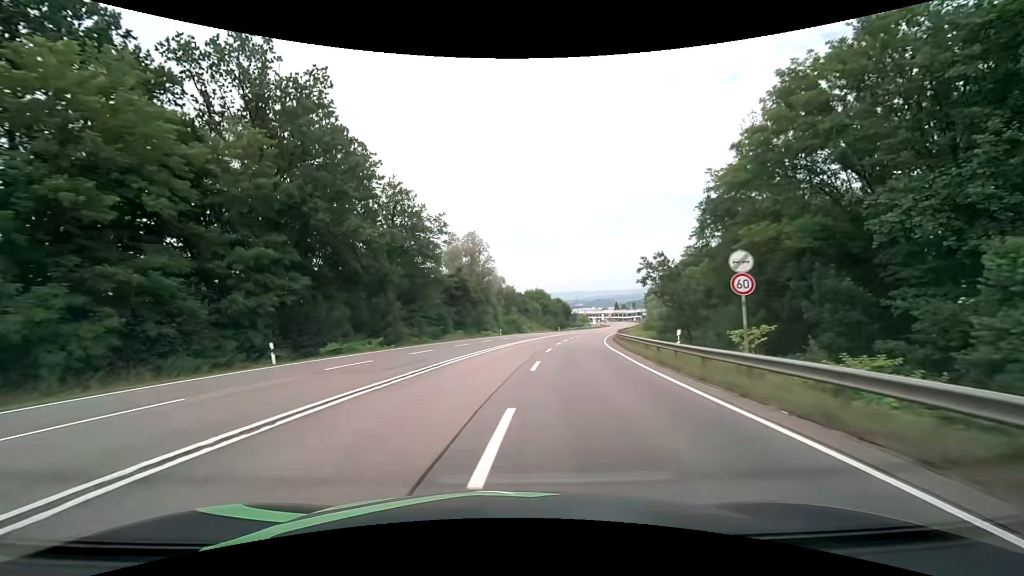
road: secondary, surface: asphalt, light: Day
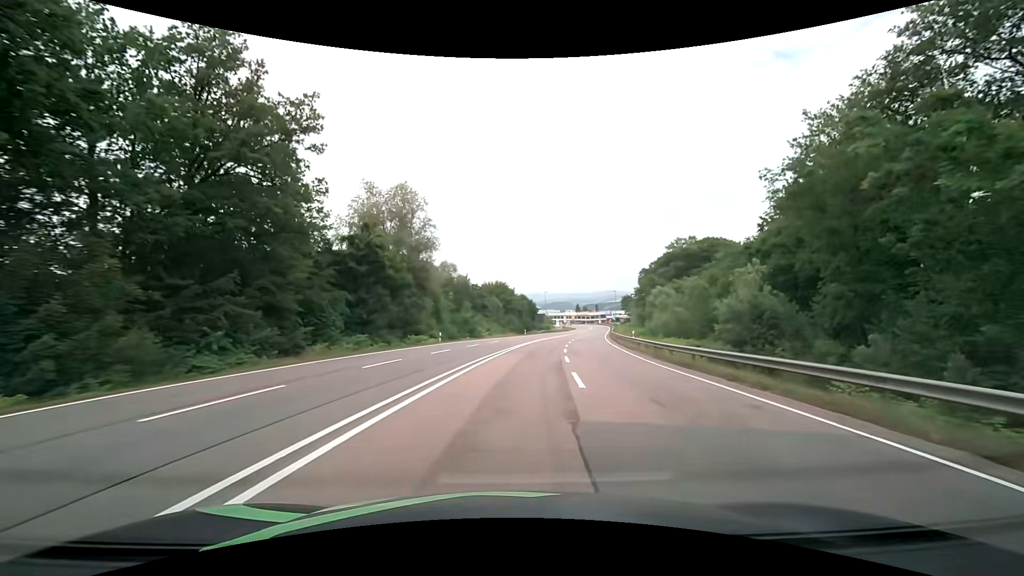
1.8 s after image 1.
(+0.9, +27.3) m; +5°
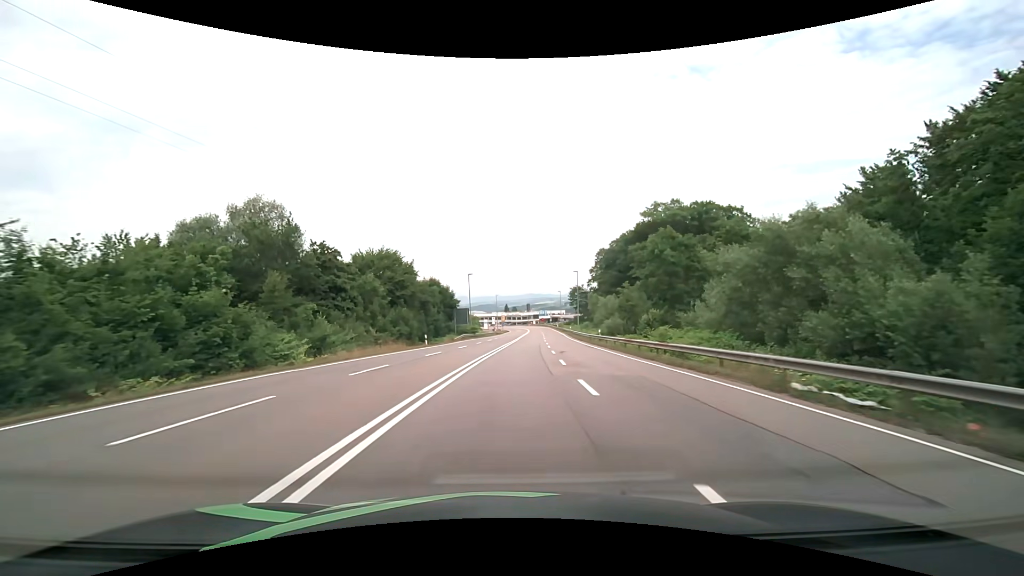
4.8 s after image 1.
(+3.9, +45.4) m; +9°
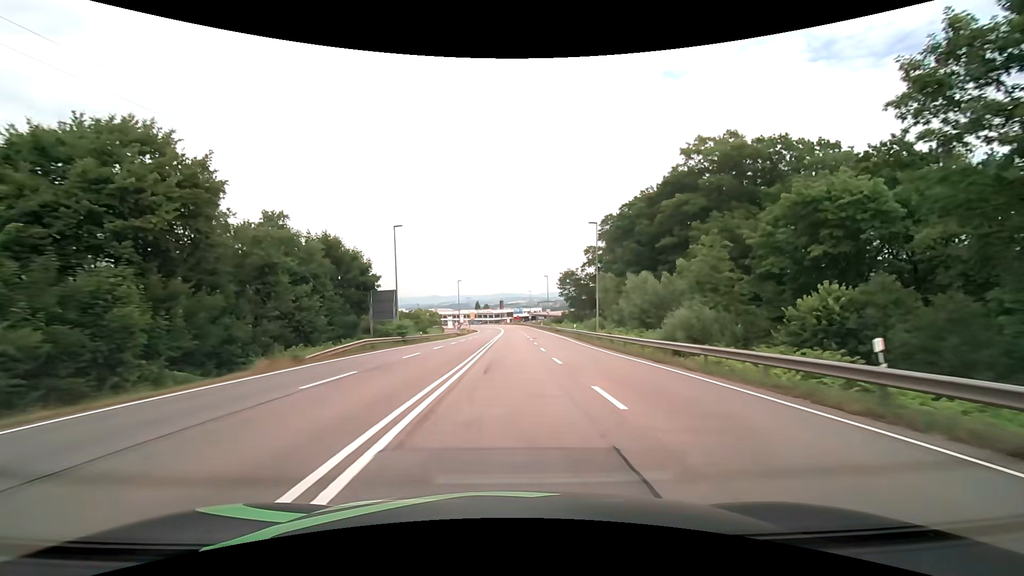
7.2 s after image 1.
(+1.1, +36.5) m; +3°
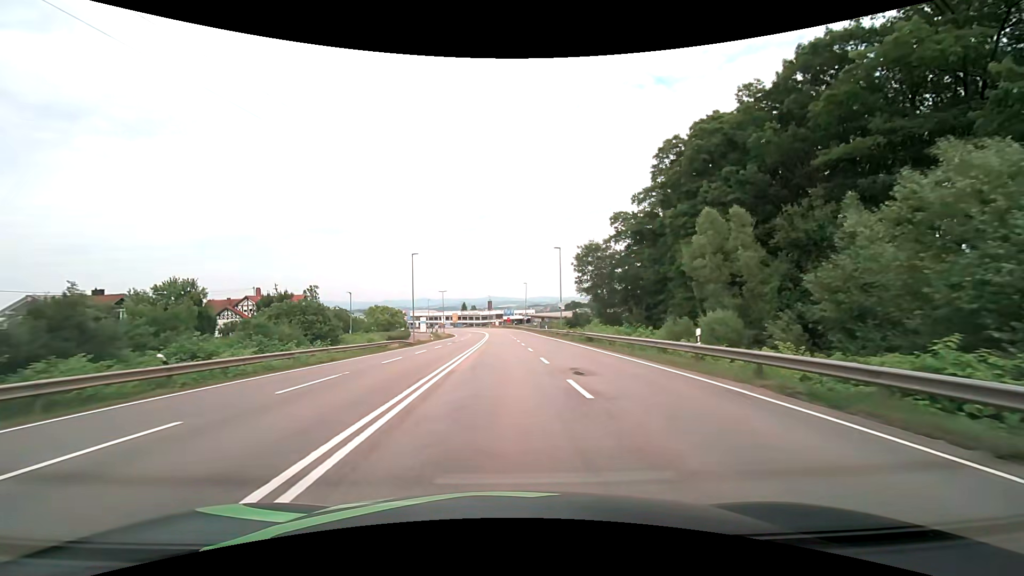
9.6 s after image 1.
(+0.4, +36.6) m; +1°
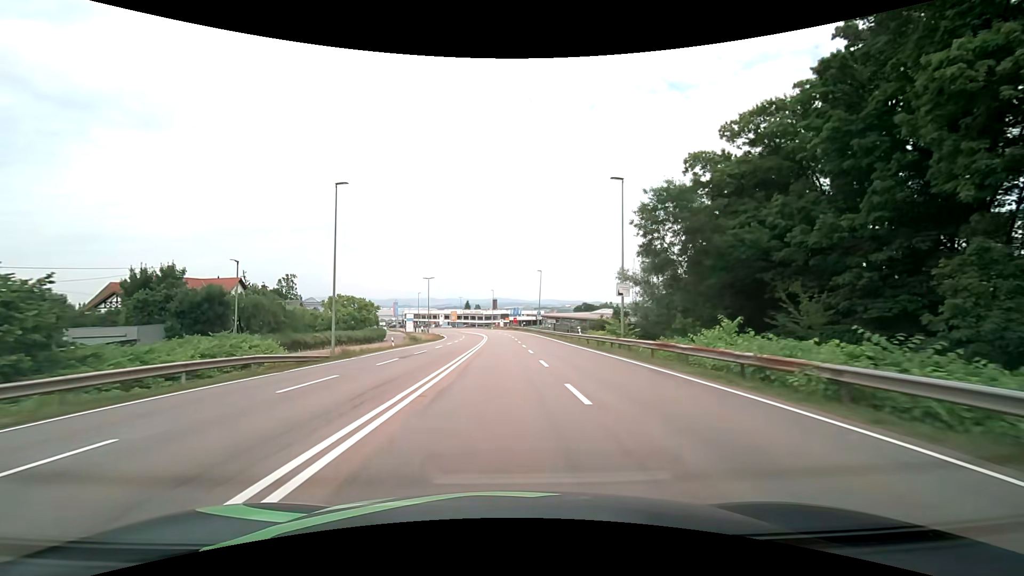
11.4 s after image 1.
(-0.1, +27.3) m; -1°
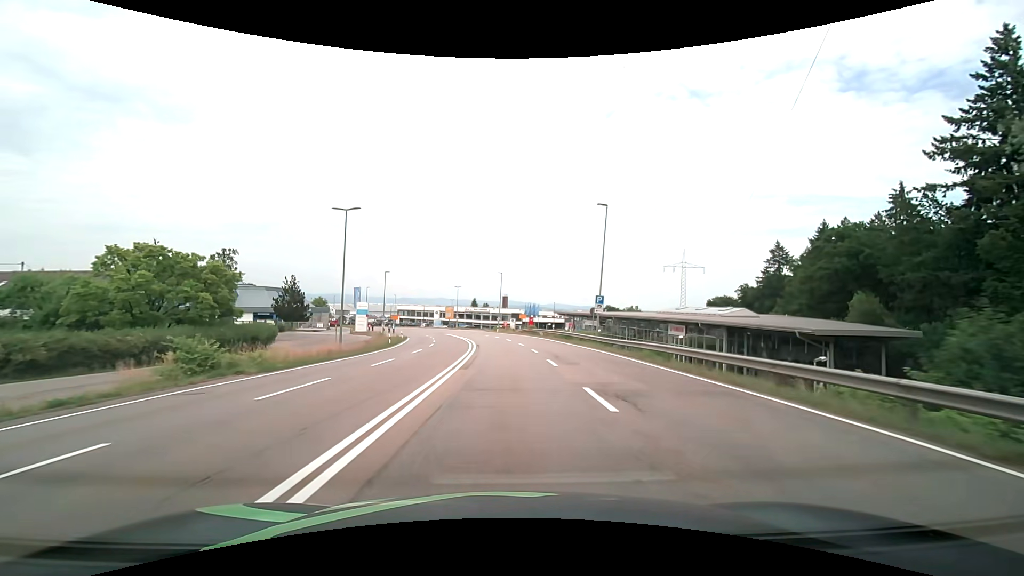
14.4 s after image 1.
(-0.5, +45.2) m; -1°
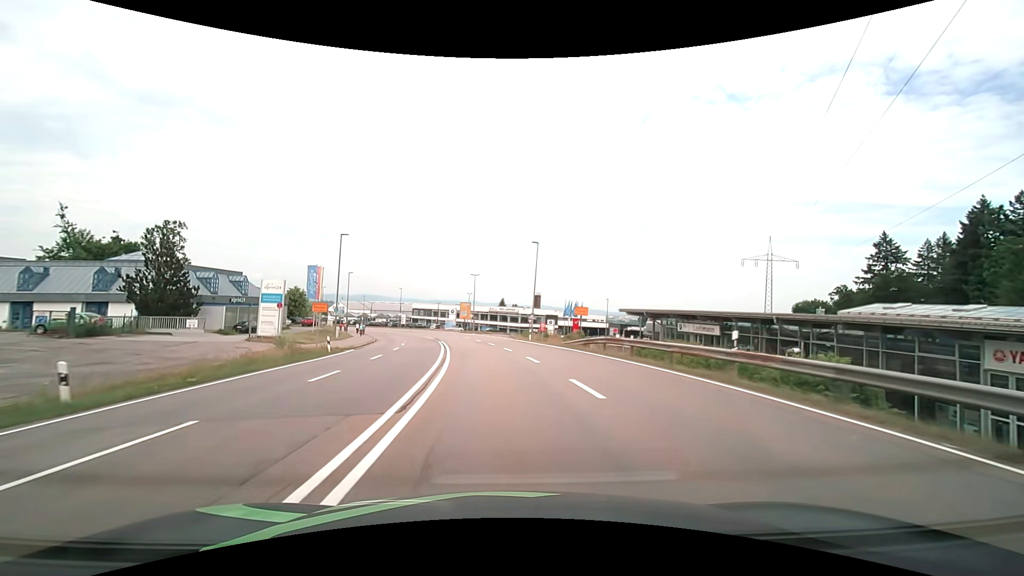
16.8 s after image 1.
(-0.7, +34.1) m; -4°
(0, +10) (-1, +20) (-2, +30) (-3, +40) (-5, +50) (-7, +59) (-9, +69) (-12, +79) (-16, +88) (-19, +98) m
